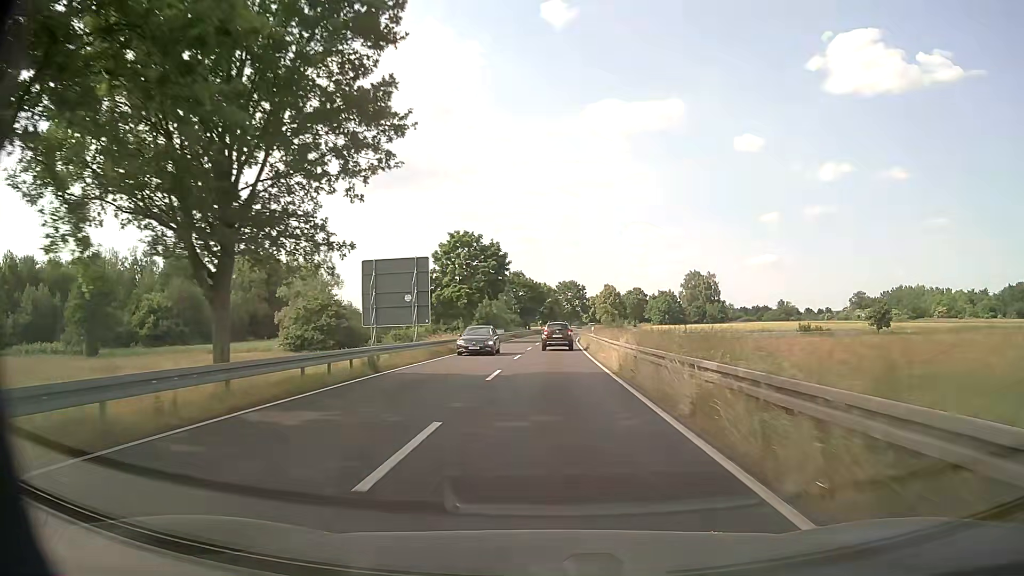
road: primary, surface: asphalt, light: Day
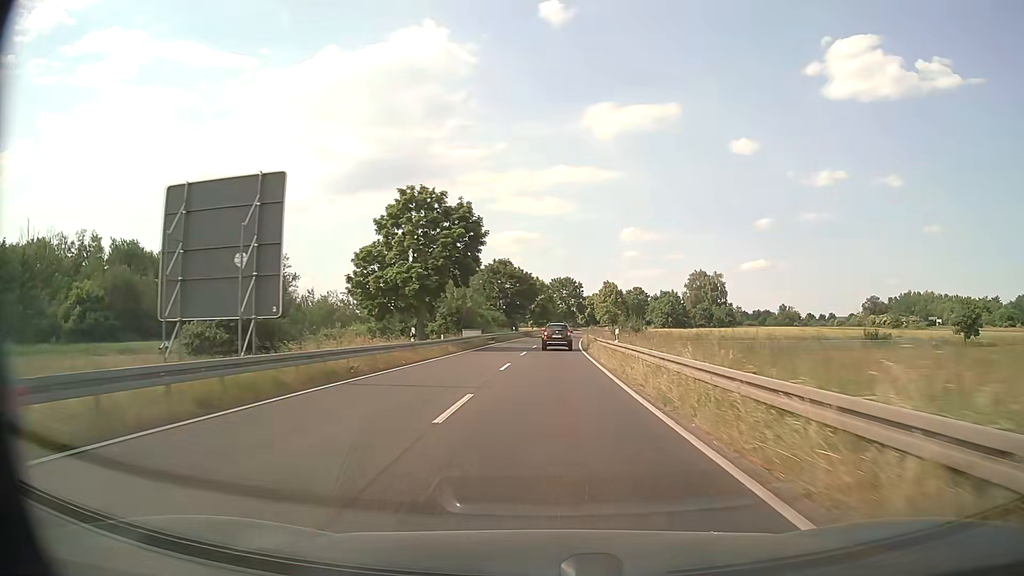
(+0.1, +19.8) m; +1°
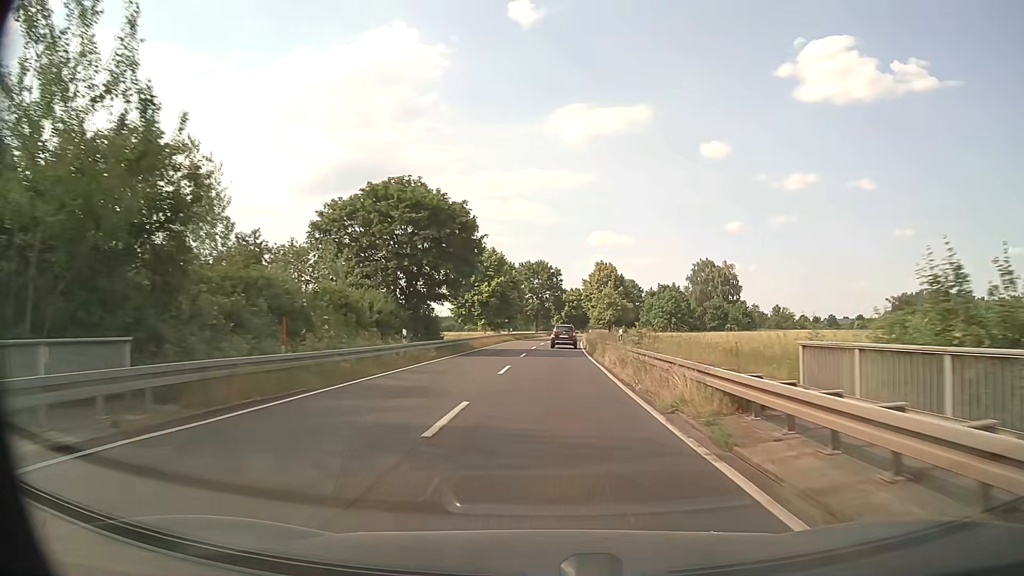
(+0.8, +49.4) m; +3°
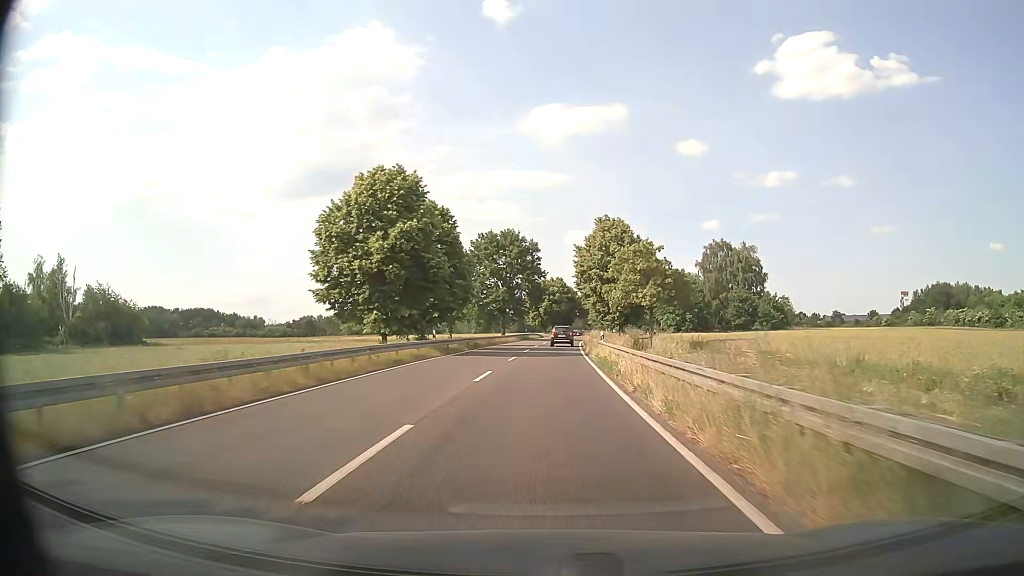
(+0.9, +39.7) m; +2°
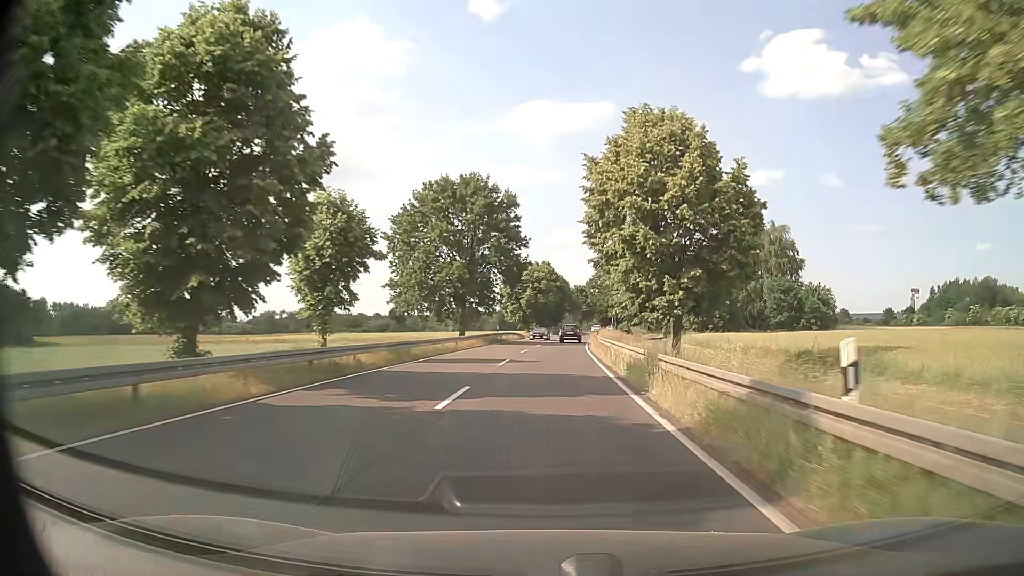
(+0.2, +29.9) m; +1°
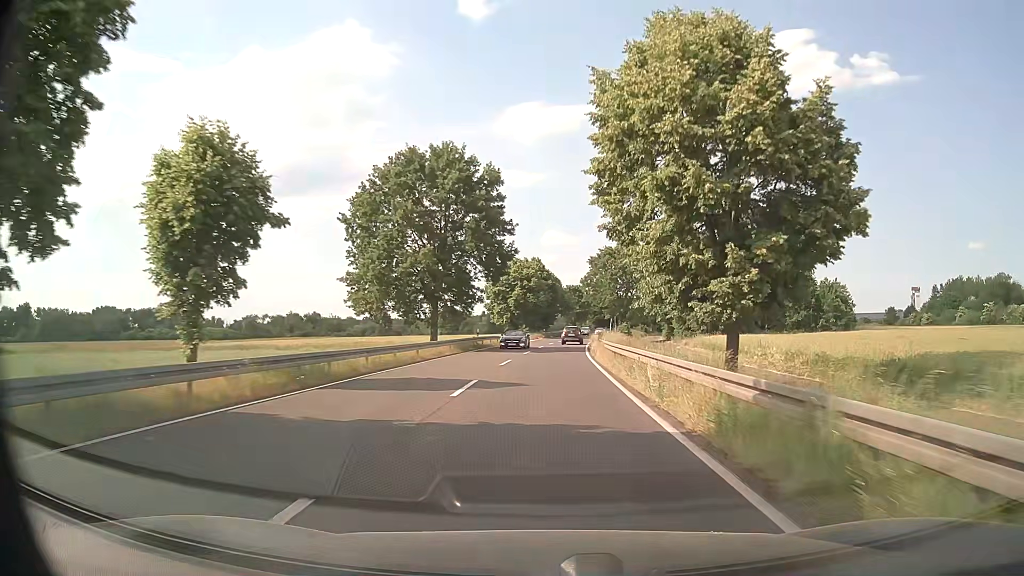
(+0.1, +10.0) m; +1°
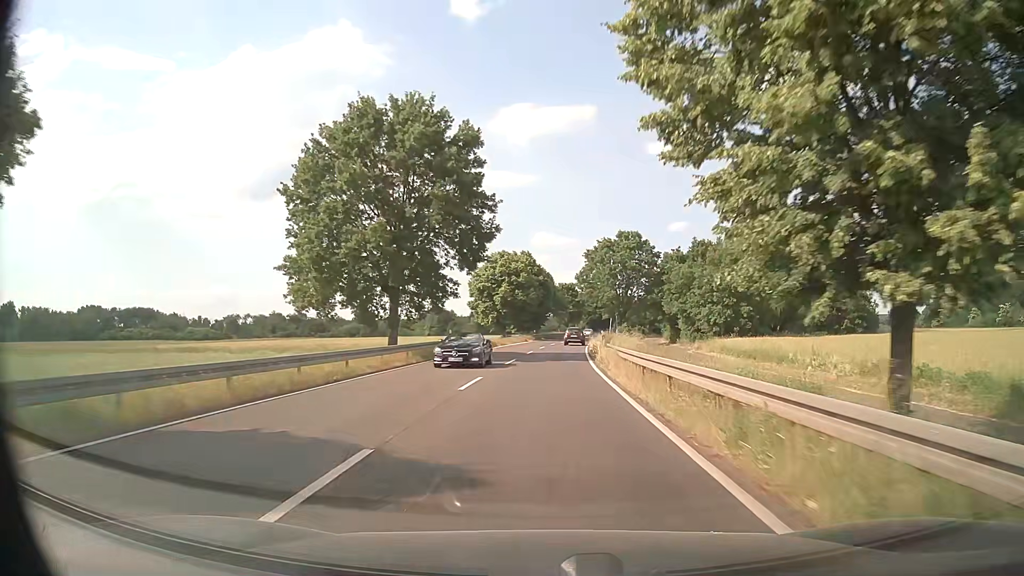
(0.0, +10.0) m; 0°
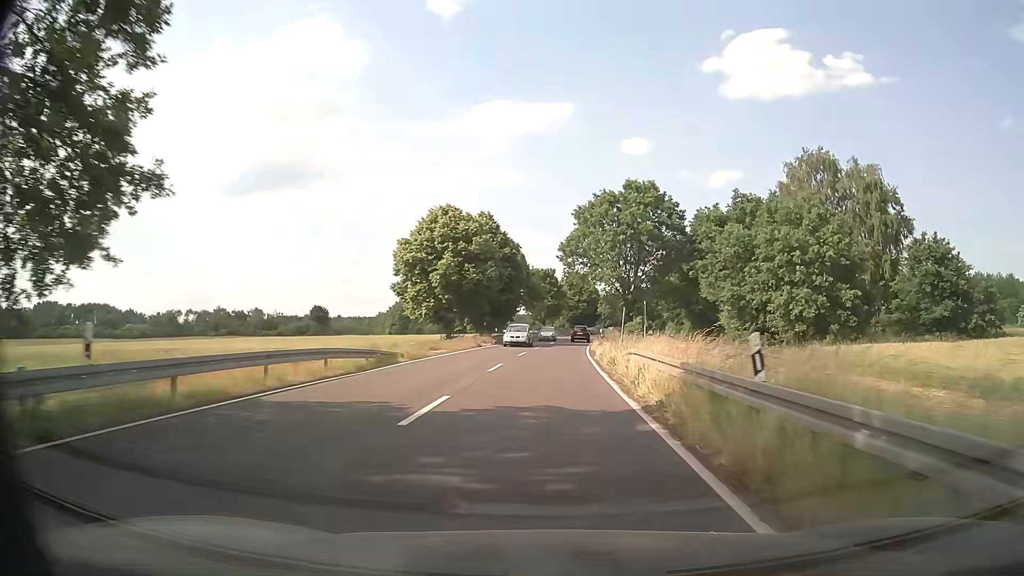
(+0.6, +30.2) m; +2°
(0, +10) (0, +20) (+1, +30) (+1, +40) (+2, +50) (+2, +60) (+3, +70) (+5, +80) (+6, +90) (+7, +100) m
